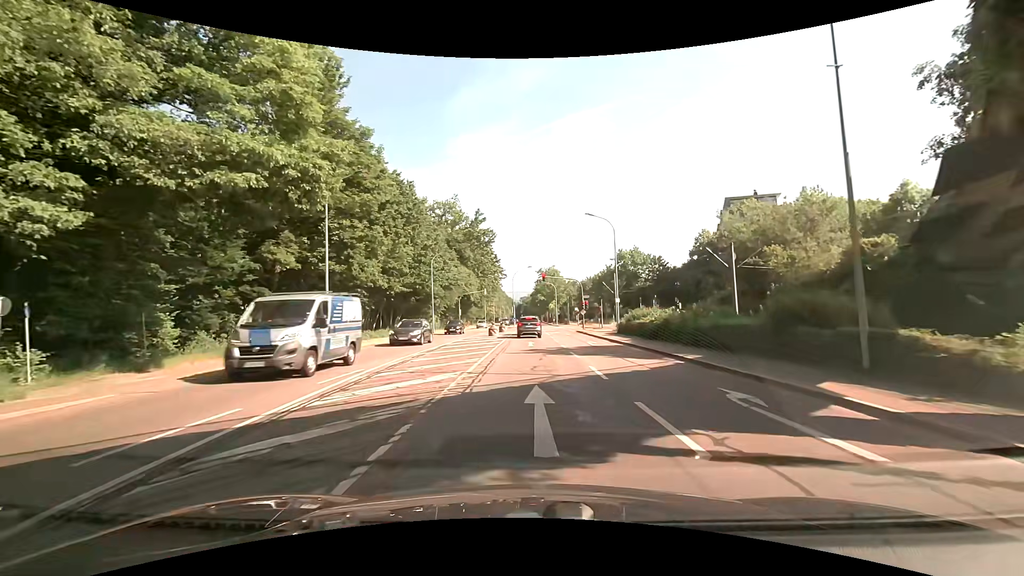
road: secondary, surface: asphalt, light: Day
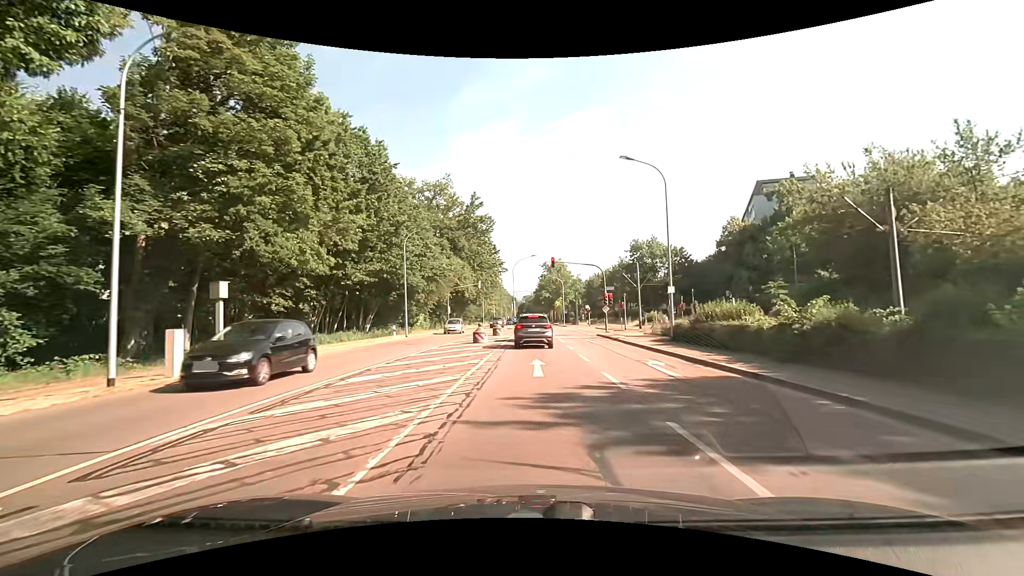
(-0.1, +13.4) m; -1°
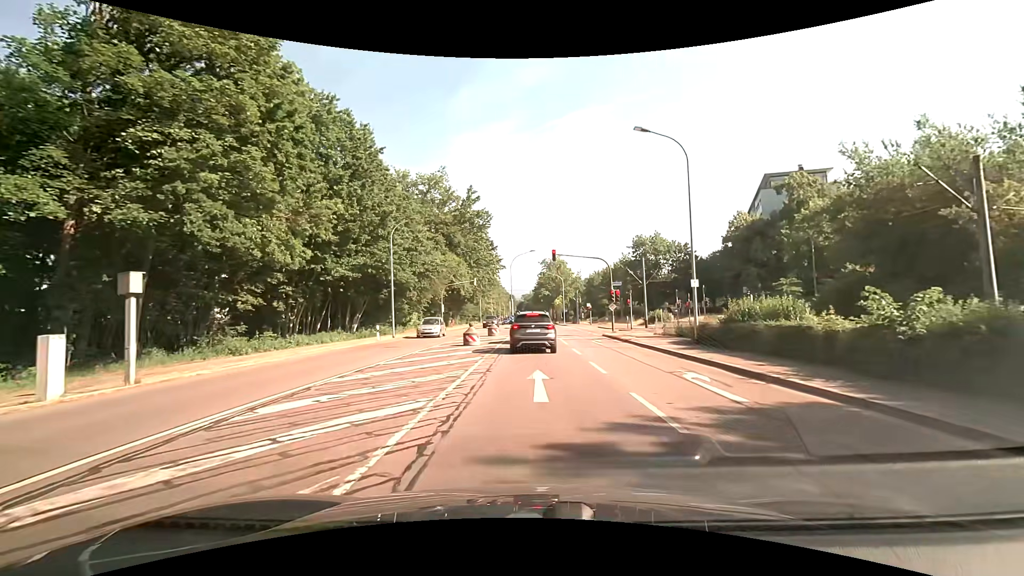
(0.0, +3.6) m; +1°
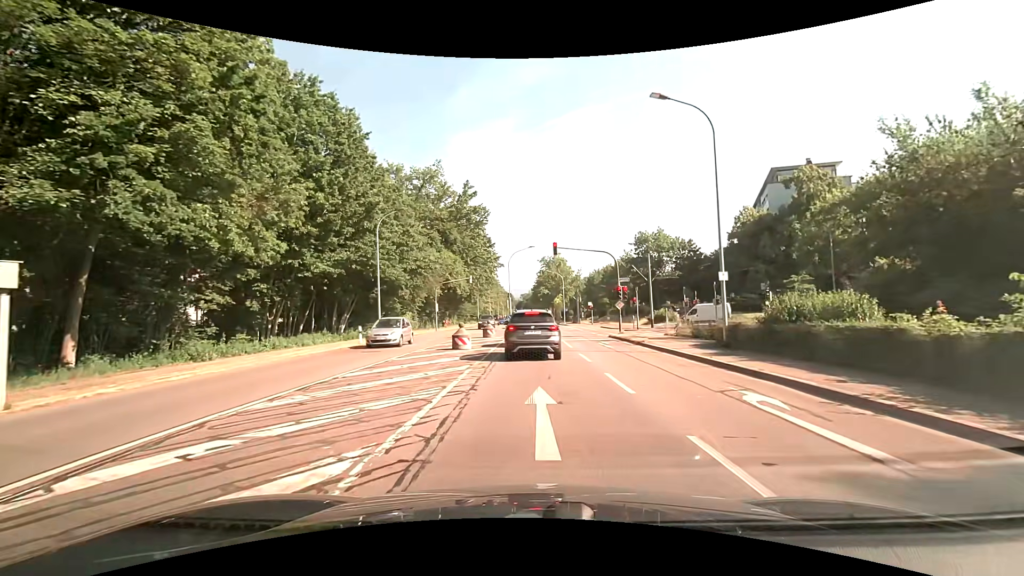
(0.0, +3.1) m; 0°
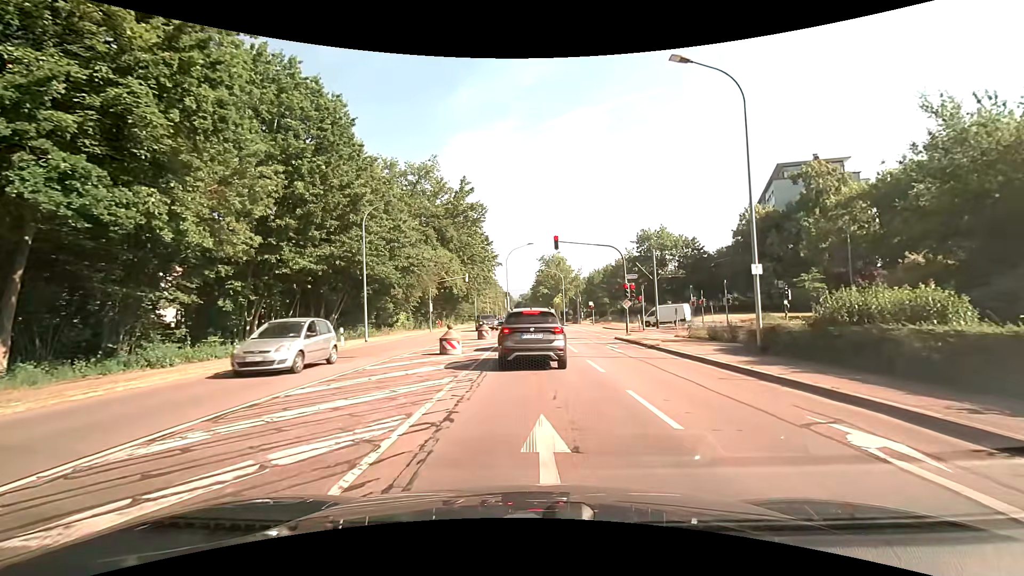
(0.0, +2.6) m; -2°
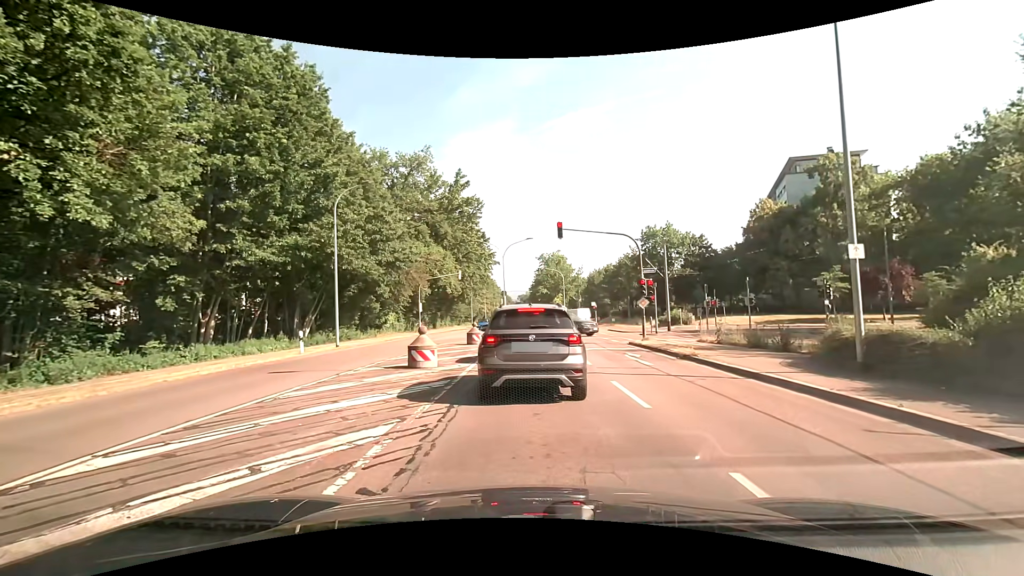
(+0.1, +4.3) m; +3°
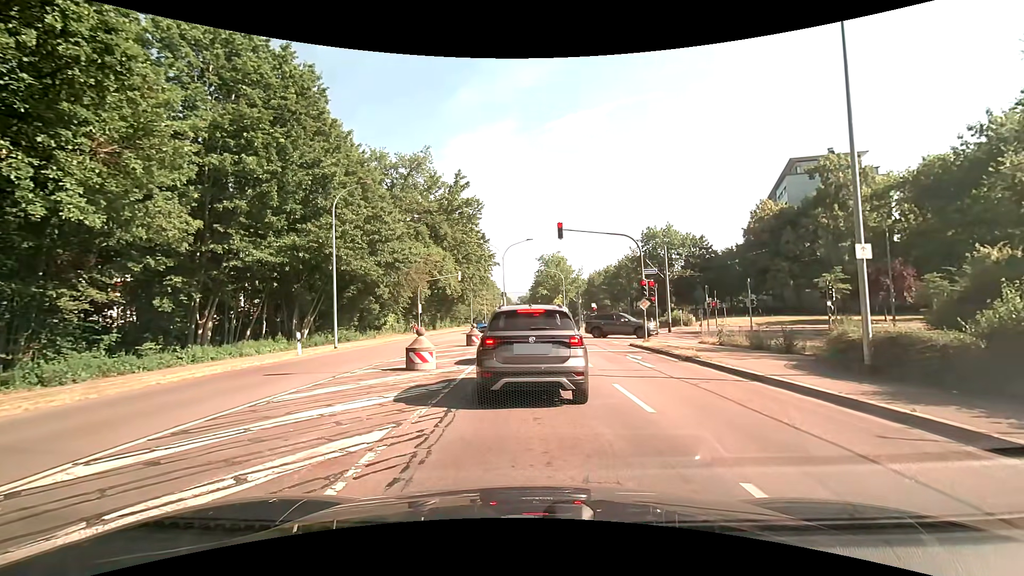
(0.0, +0.2) m; 0°
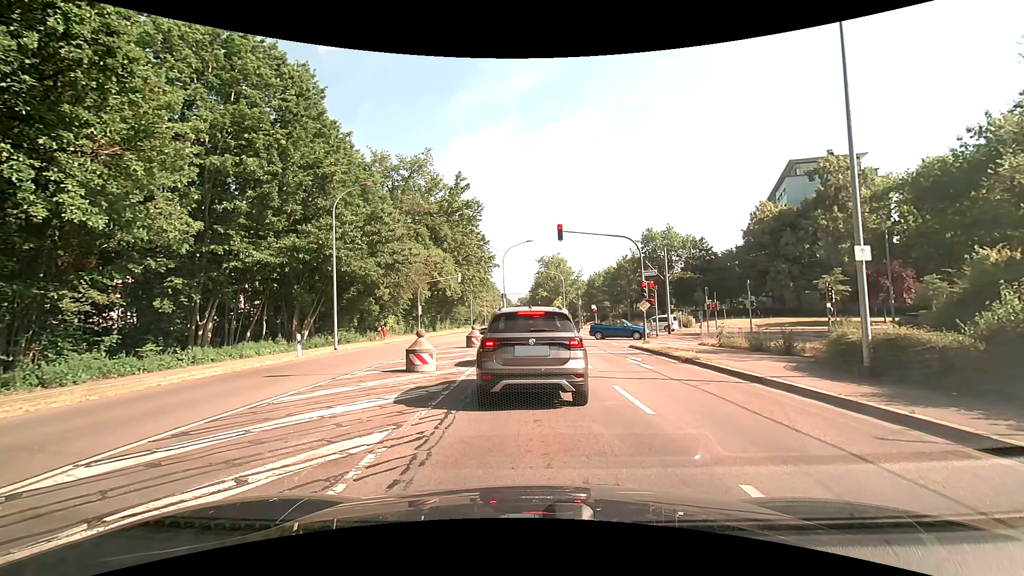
(0.0, +0.1) m; 0°
(0, +10) (0, +20) (-1, +30) (-1, +40) (-1, +50) (-1, +60) (-1, +70) (-1, +80) (0, +90) (0, +100) m
